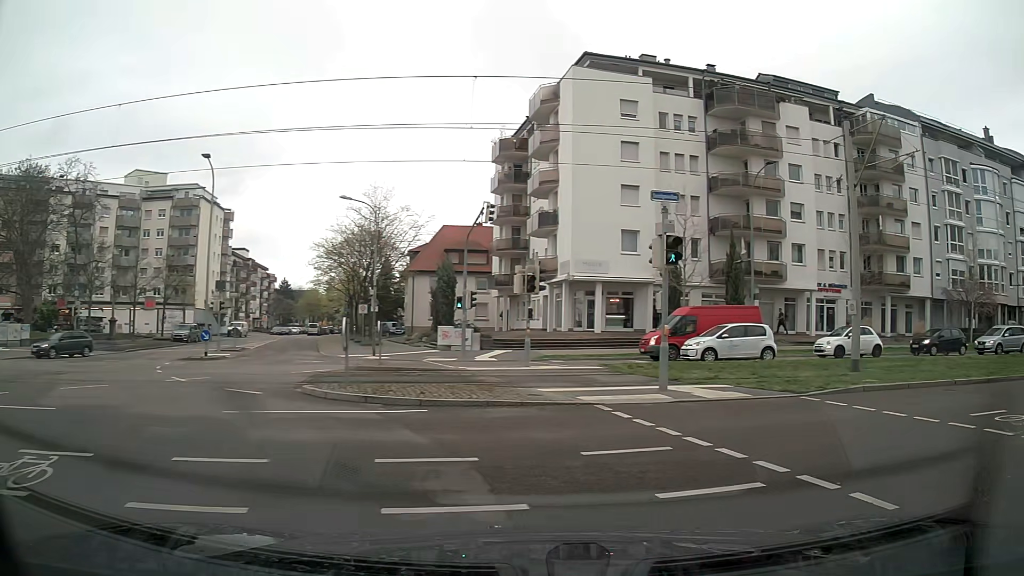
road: residential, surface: asphalt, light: Day
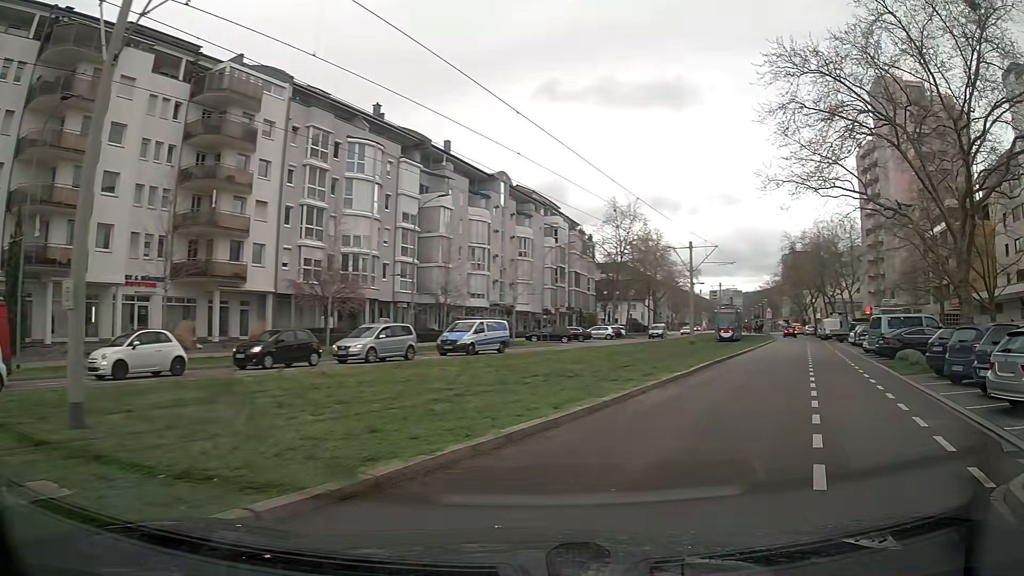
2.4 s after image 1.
(+5.4, +9.2) m; +56°
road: tertiary
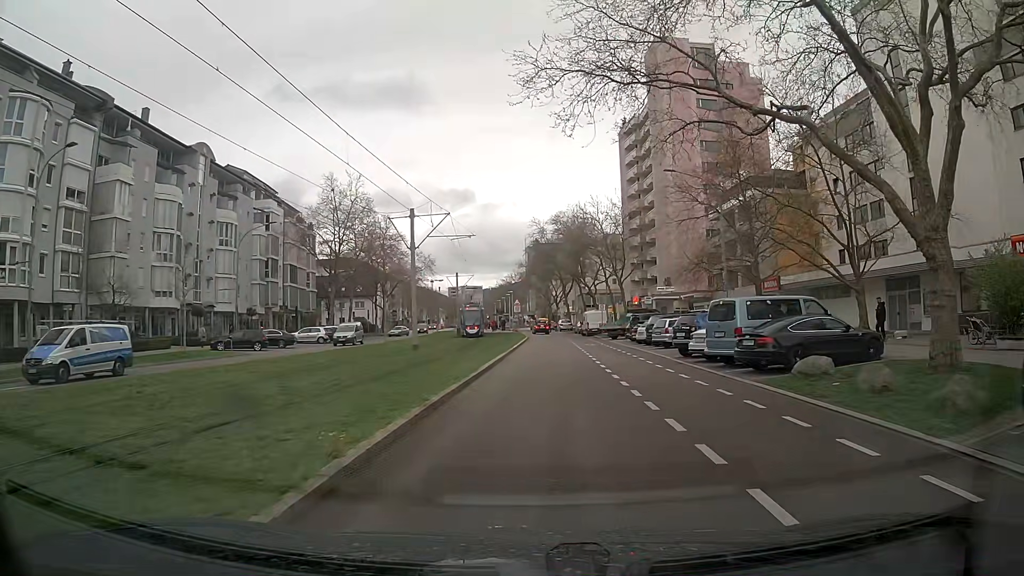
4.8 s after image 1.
(+3.4, +13.3) m; +22°
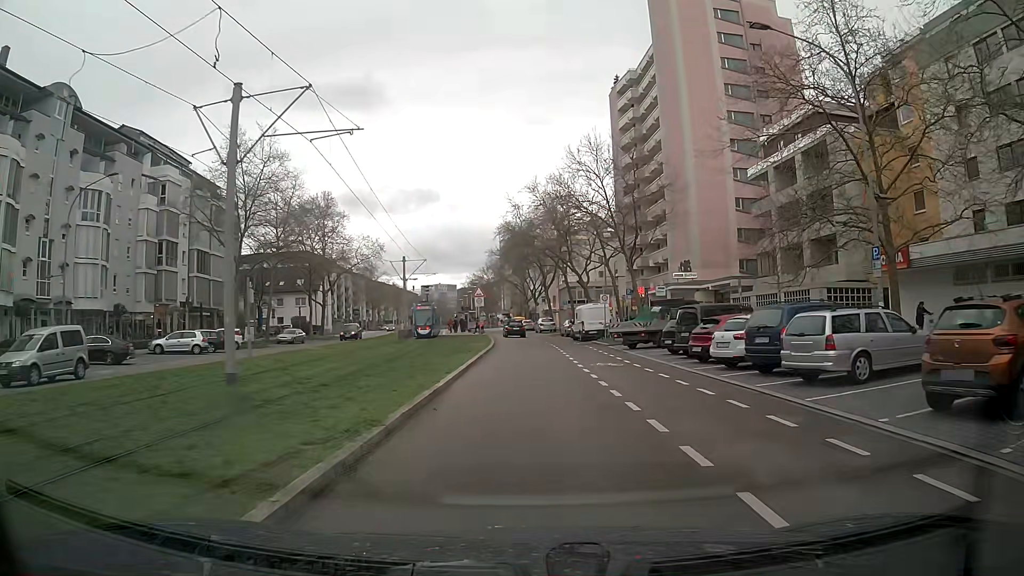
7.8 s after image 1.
(+0.2, +20.3) m; +1°
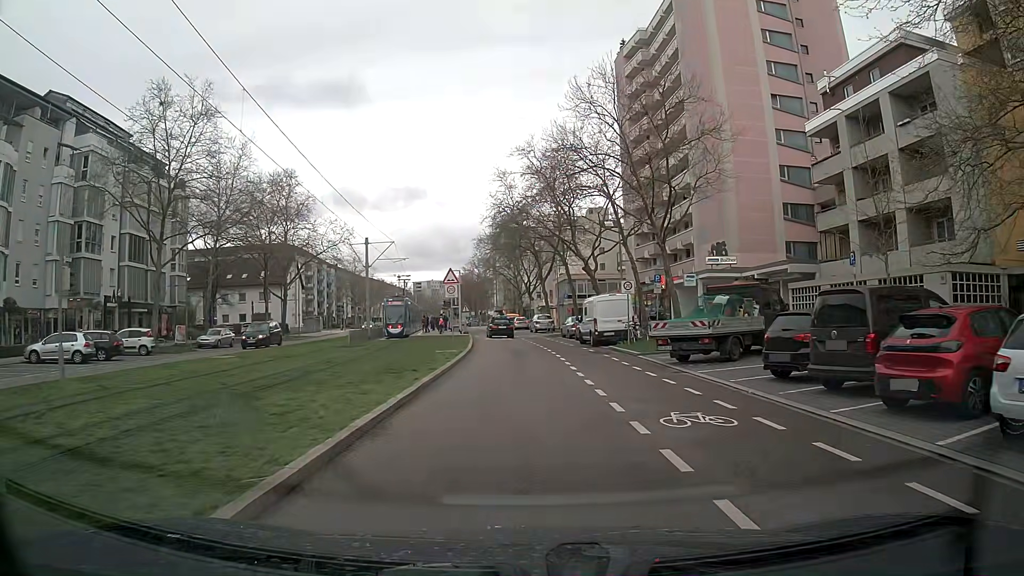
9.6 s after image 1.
(+0.3, +12.2) m; +2°
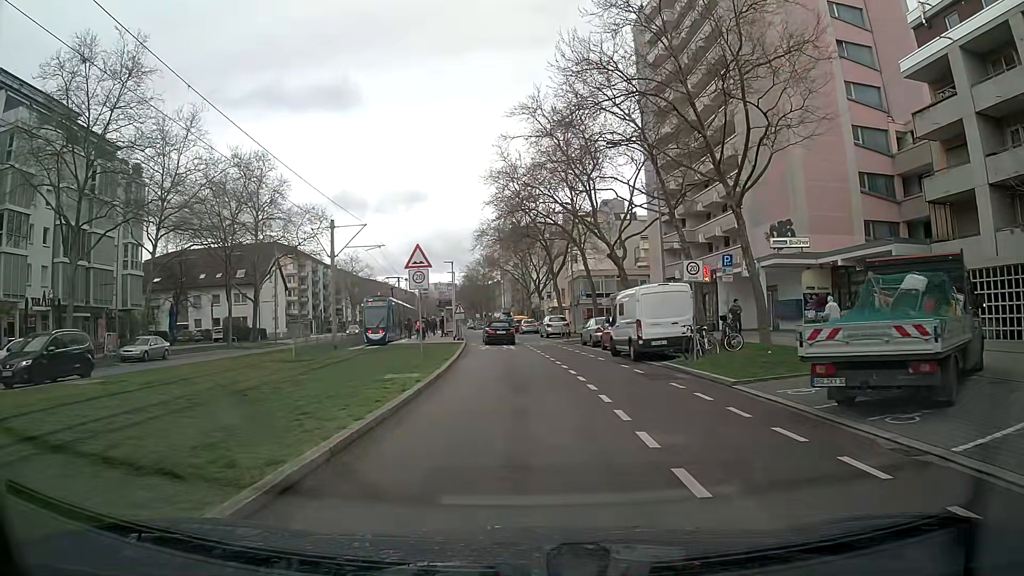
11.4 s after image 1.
(-0.1, +10.7) m; -2°
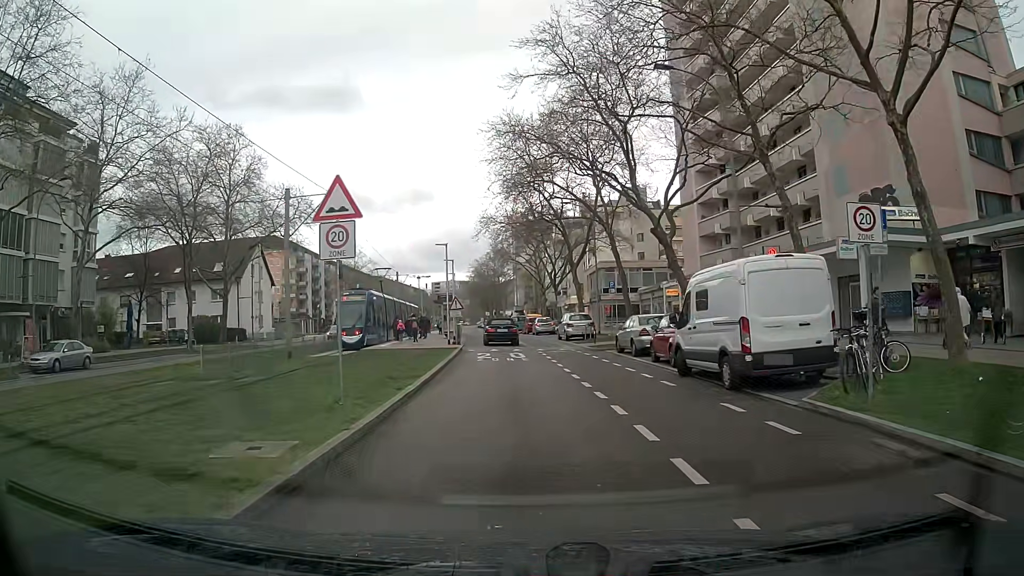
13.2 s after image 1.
(0.0, +9.6) m; -1°
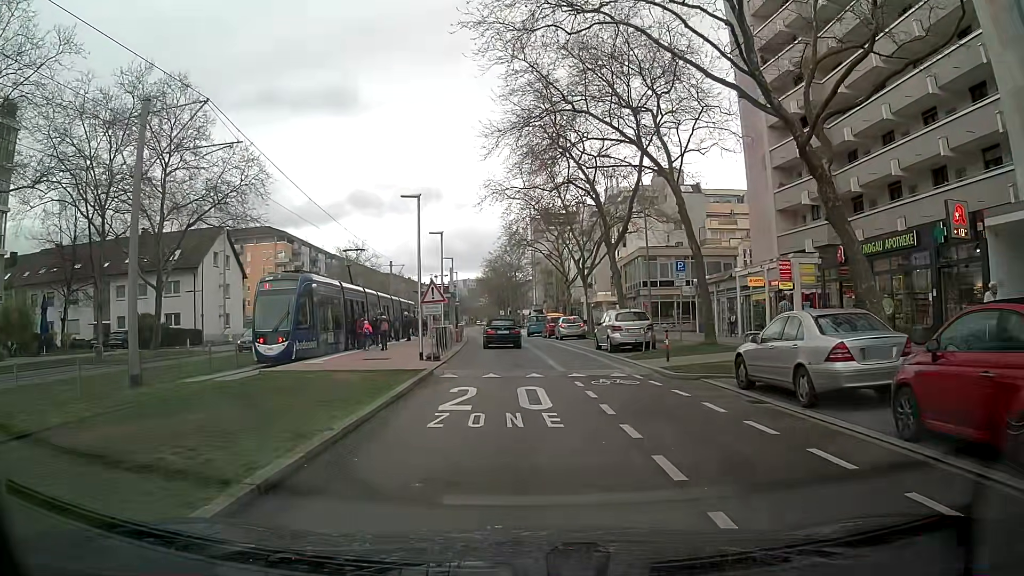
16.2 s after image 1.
(-0.2, +13.7) m; -2°
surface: paving_stones
